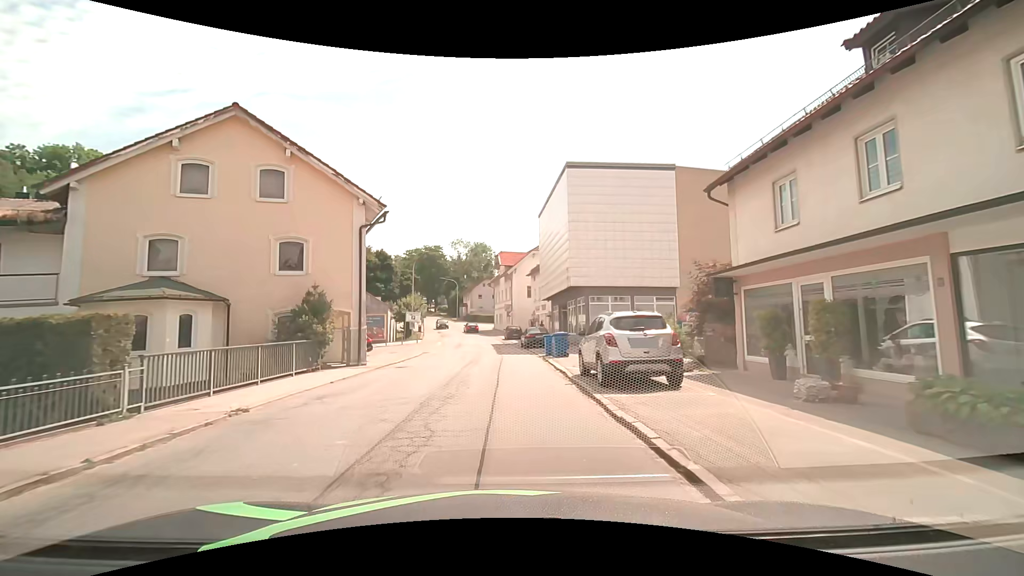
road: secondary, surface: asphalt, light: Day
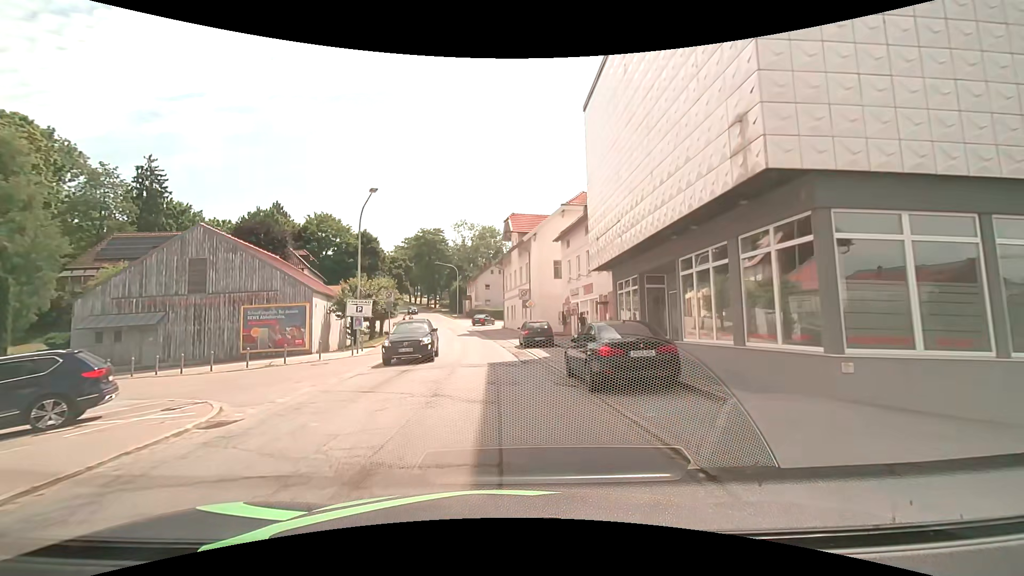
(-0.1, +23.9) m; -2°
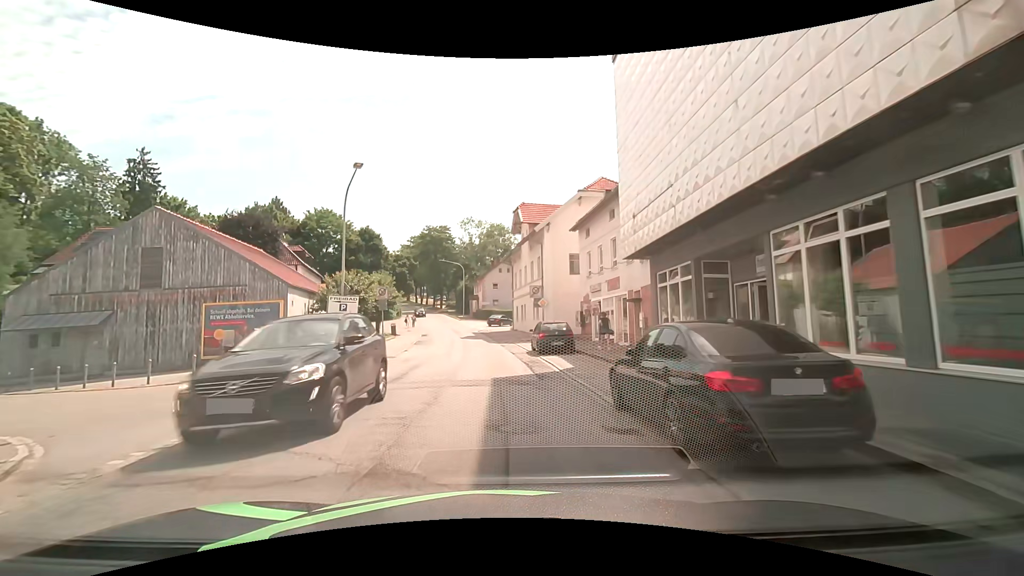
(0.0, +4.9) m; -1°
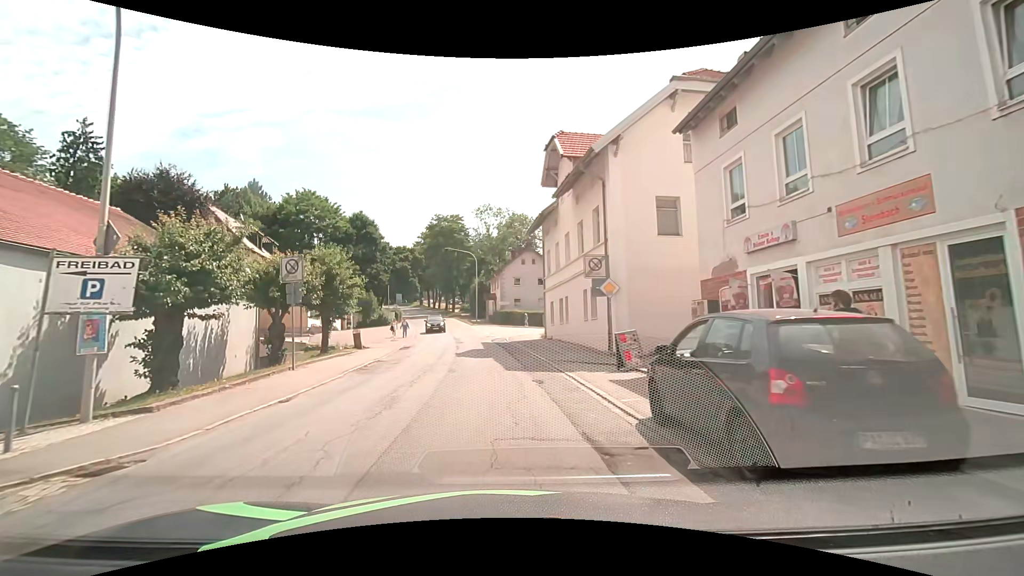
(-0.4, +17.4) m; -2°
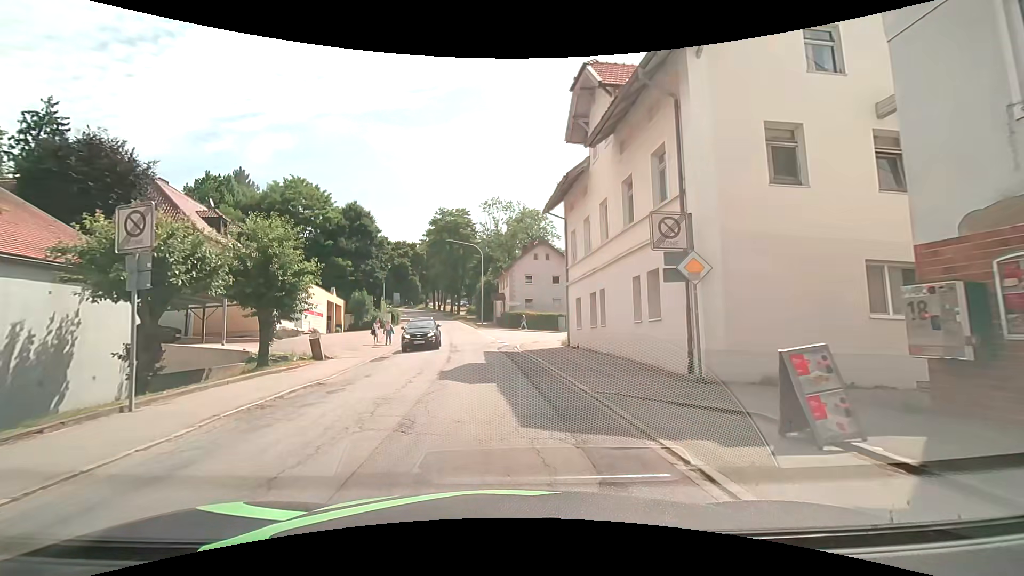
(0.0, +7.8) m; -1°
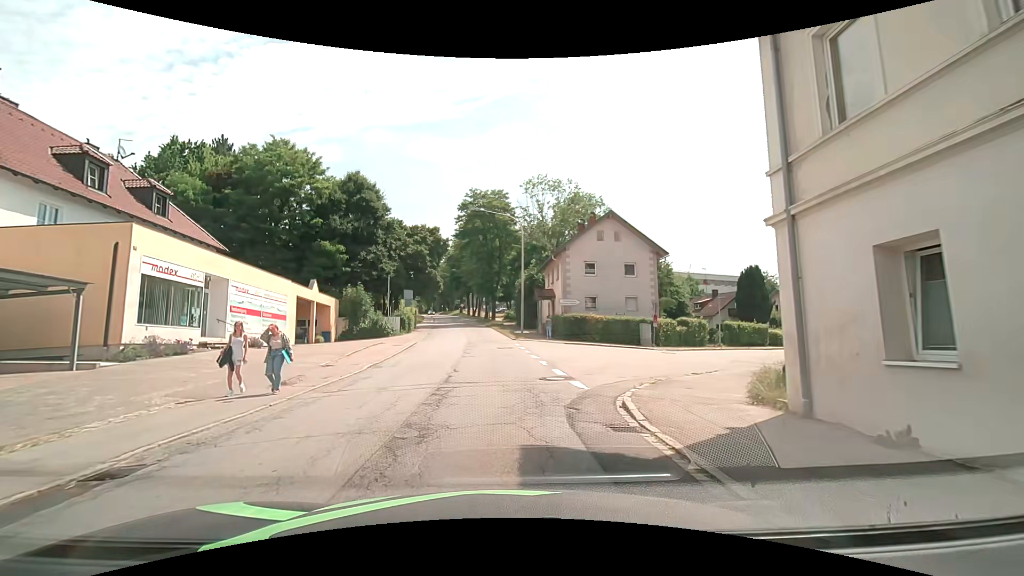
(-0.5, +17.4) m; -4°
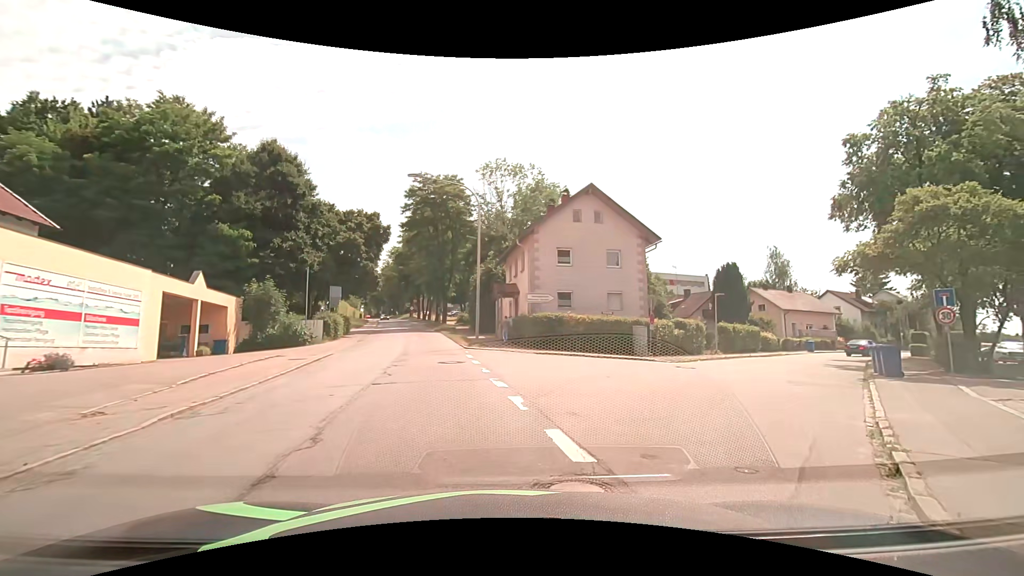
(0.0, +8.4) m; +4°
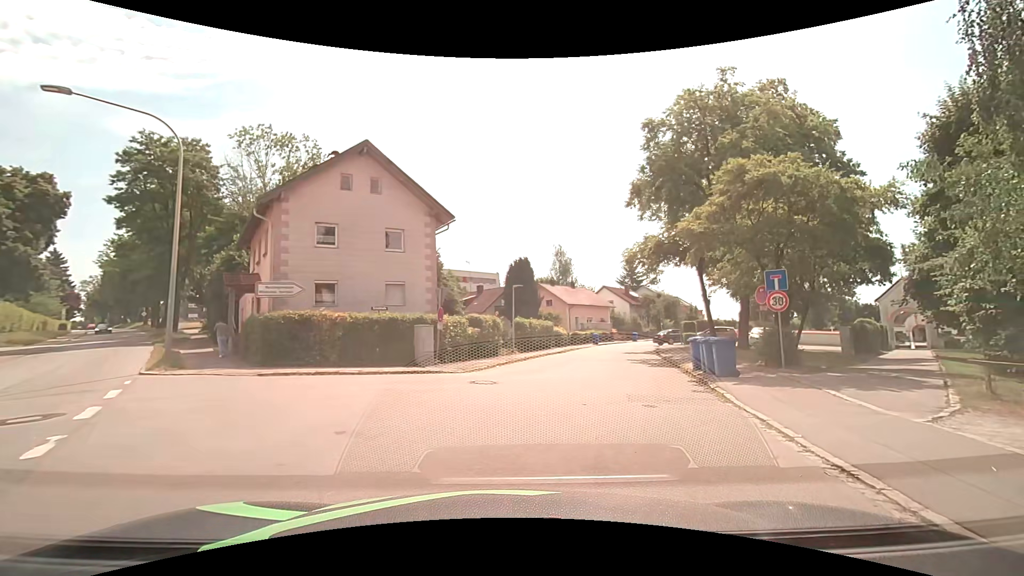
(+1.4, +6.8) m; +26°
(+1, +10) (+3, +20) (+6, +29) (+8, +39) (+11, +49) (+15, +58) (+20, +66) (+26, +74) (+32, +83) (+37, +91) m
